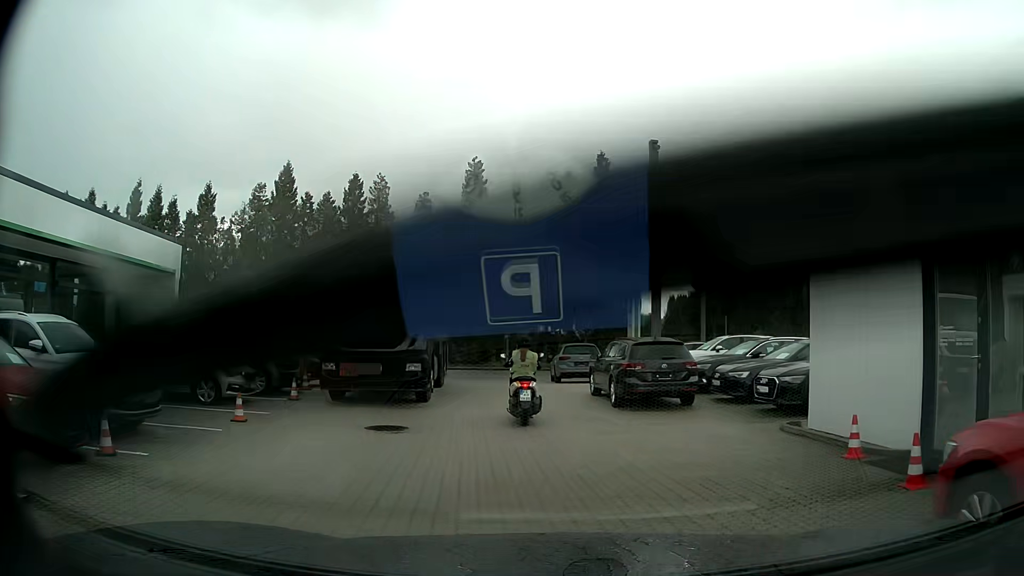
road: service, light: Day
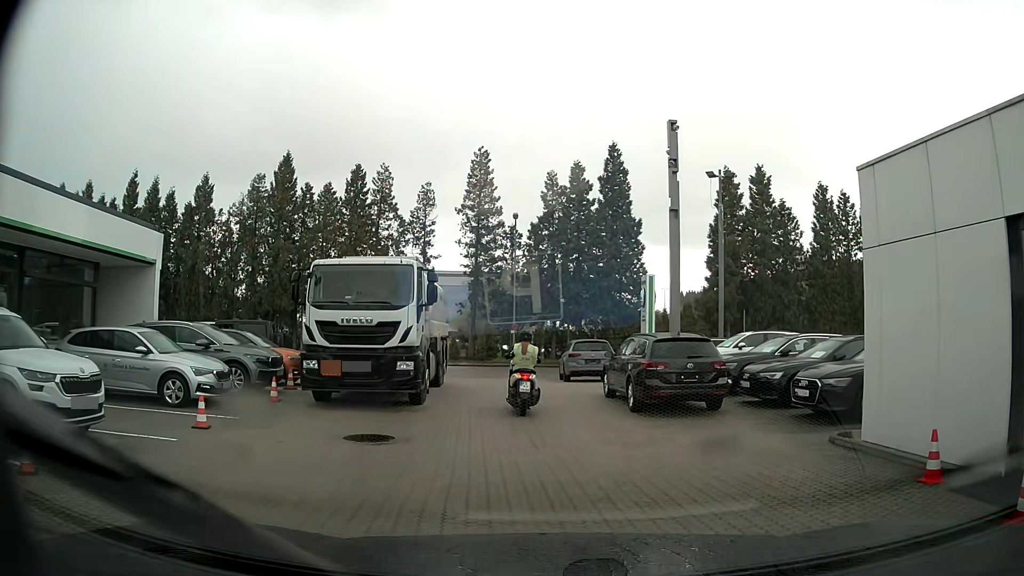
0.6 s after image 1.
(0.0, +1.8) m; 0°
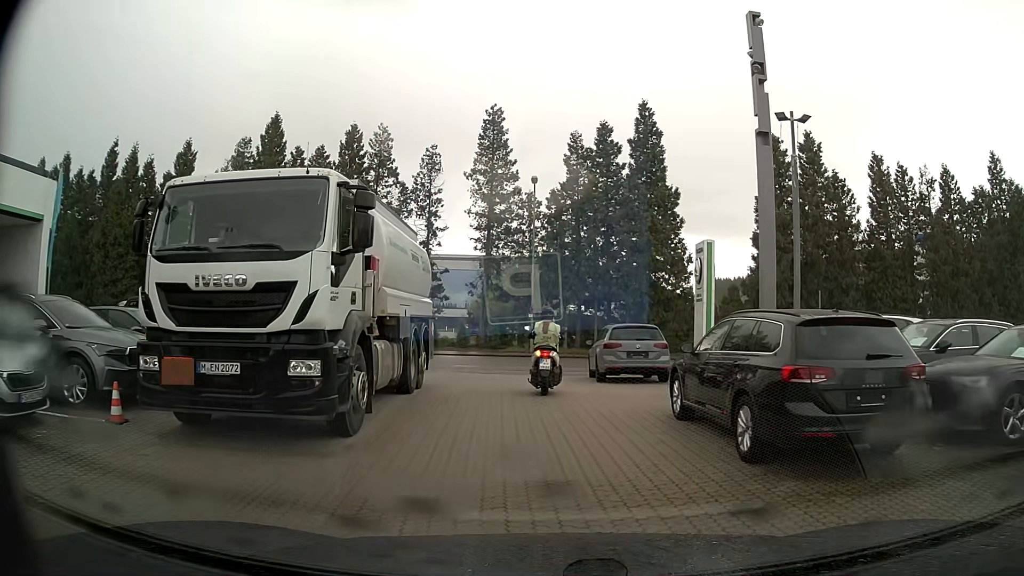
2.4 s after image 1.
(+0.1, +6.5) m; -1°
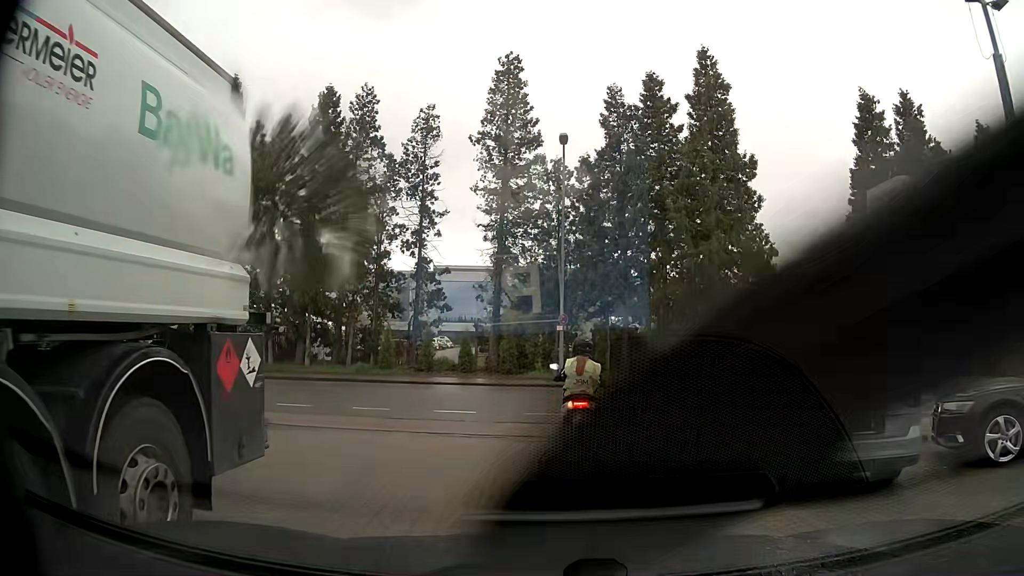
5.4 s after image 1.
(-0.2, +10.3) m; 0°
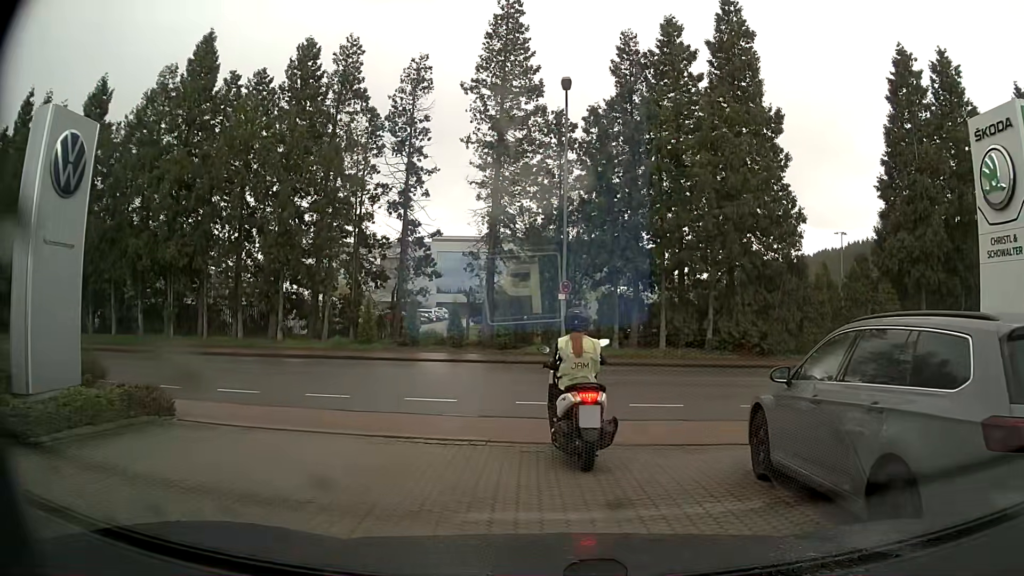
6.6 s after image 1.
(-0.1, +3.1) m; -1°
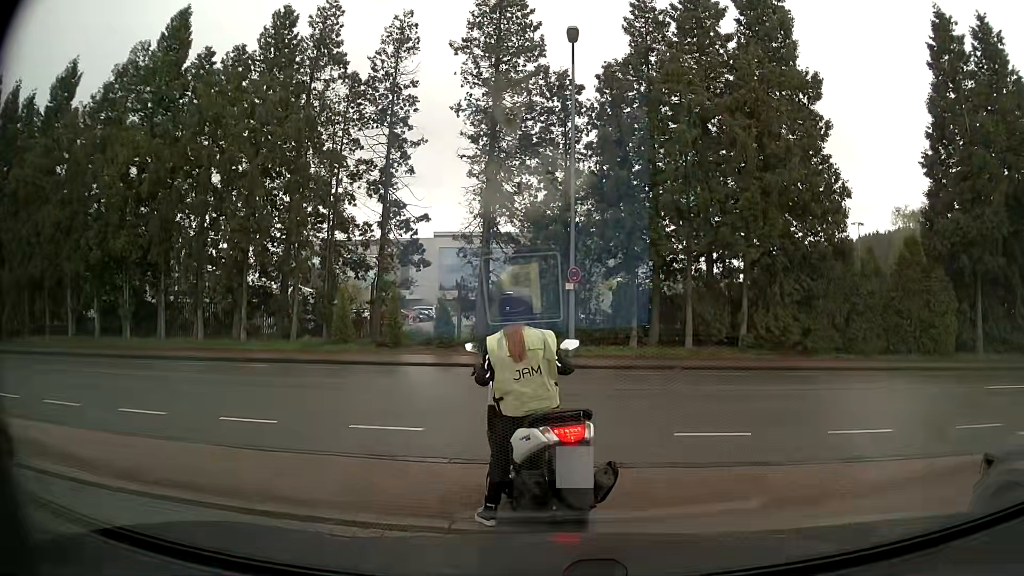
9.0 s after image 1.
(0.0, +3.6) m; +1°
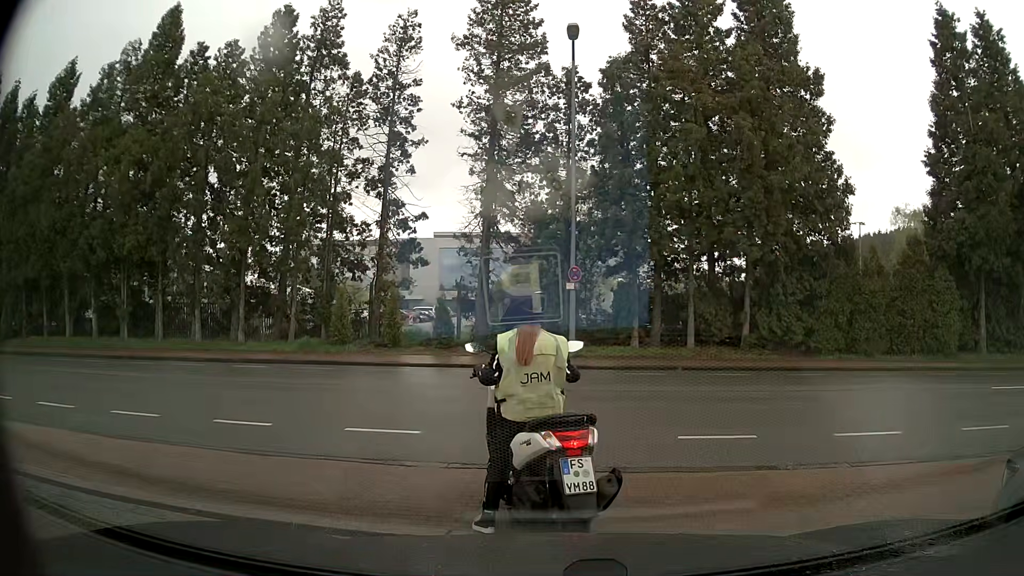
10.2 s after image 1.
(0.0, +0.2) m; 0°
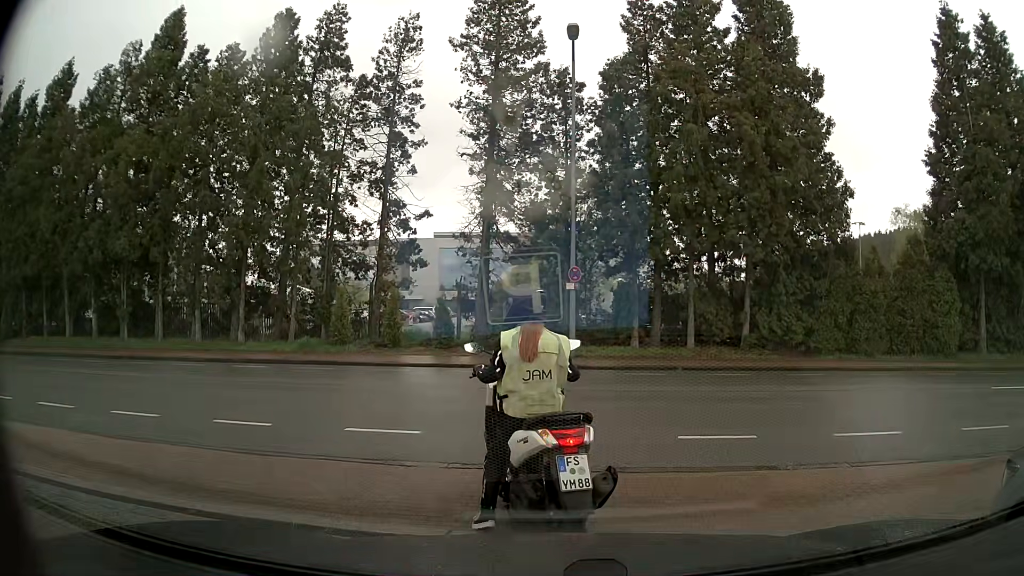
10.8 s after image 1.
(0.0, 0.0) m; 0°
